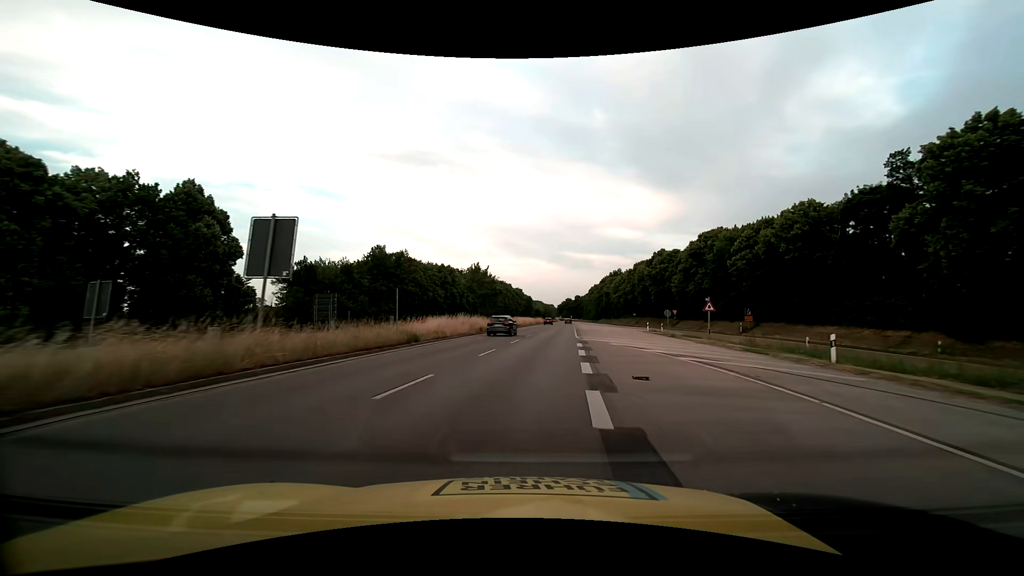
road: trunk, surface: asphalt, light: Day
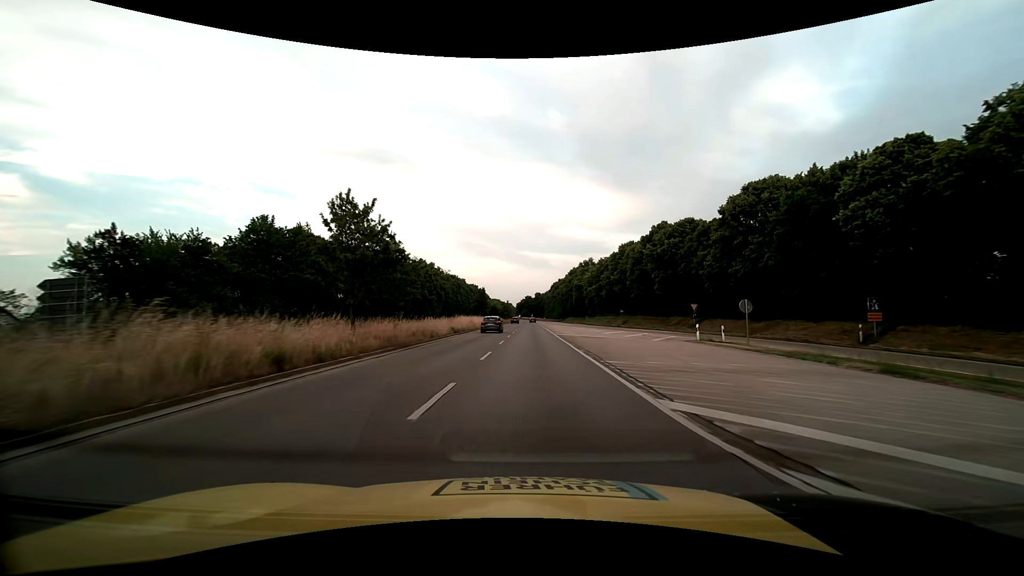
(+1.0, +29.2) m; +5°
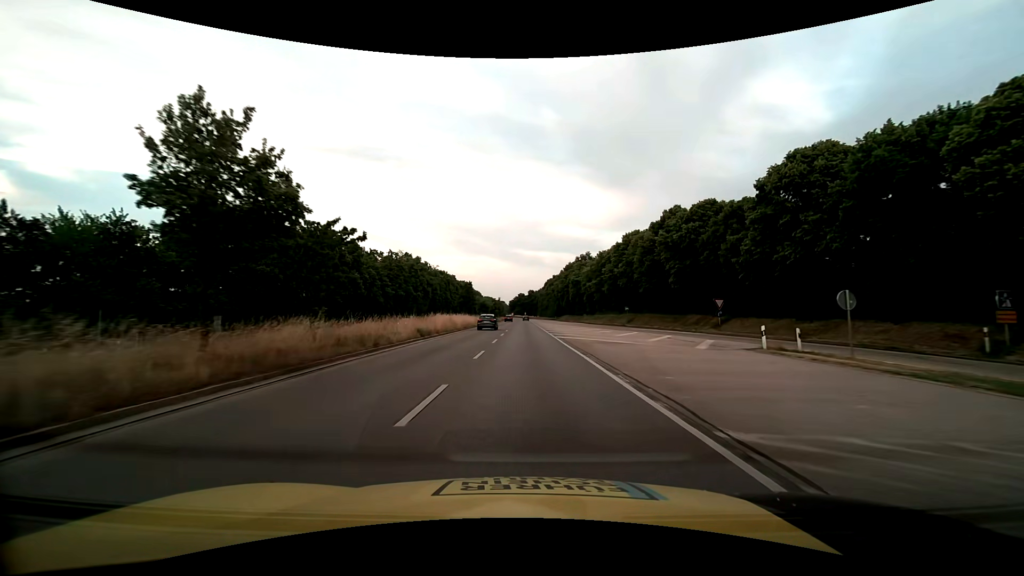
(+0.1, +9.8) m; +1°
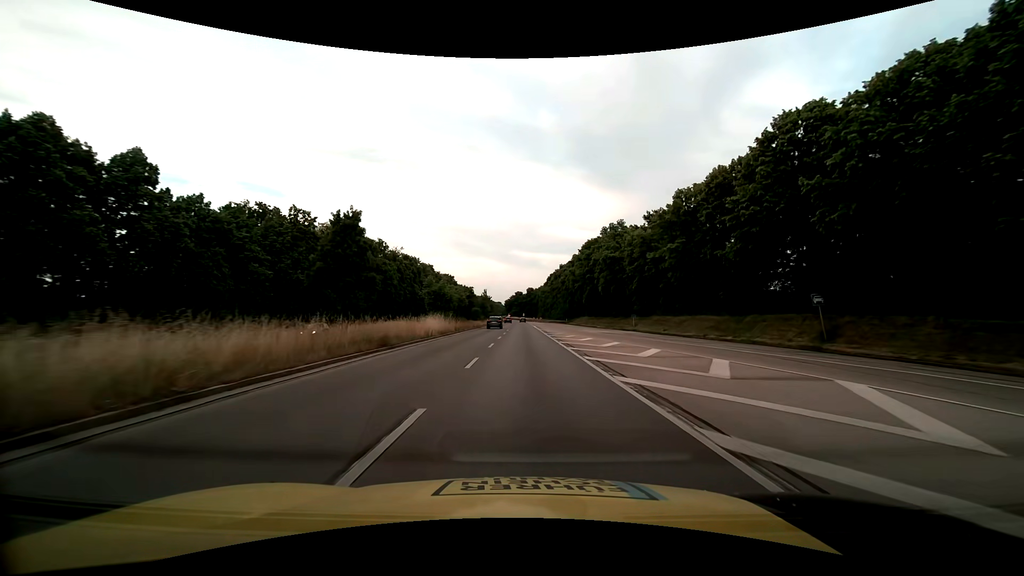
(-0.1, +48.9) m; 0°
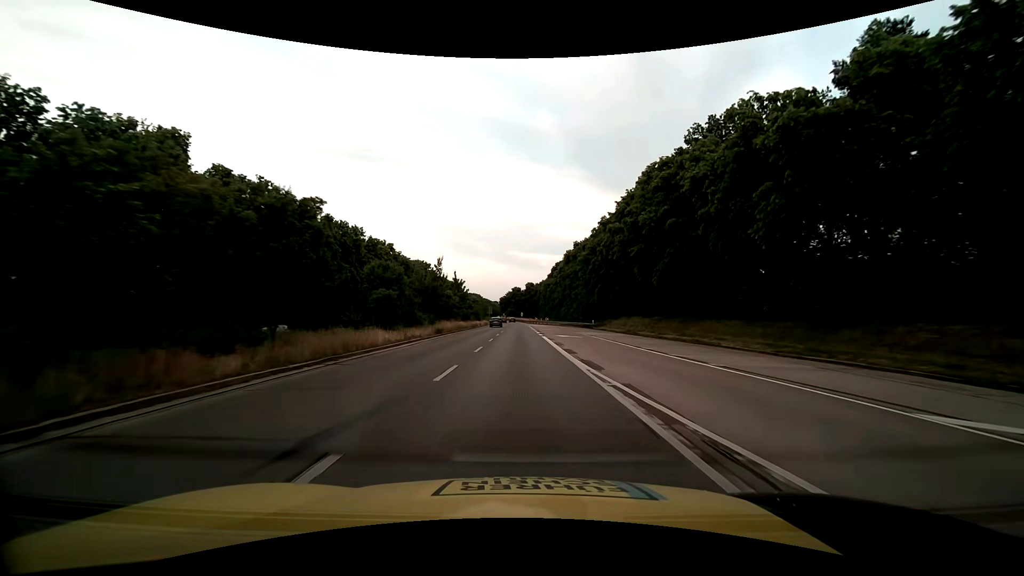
(+0.2, +48.9) m; 0°
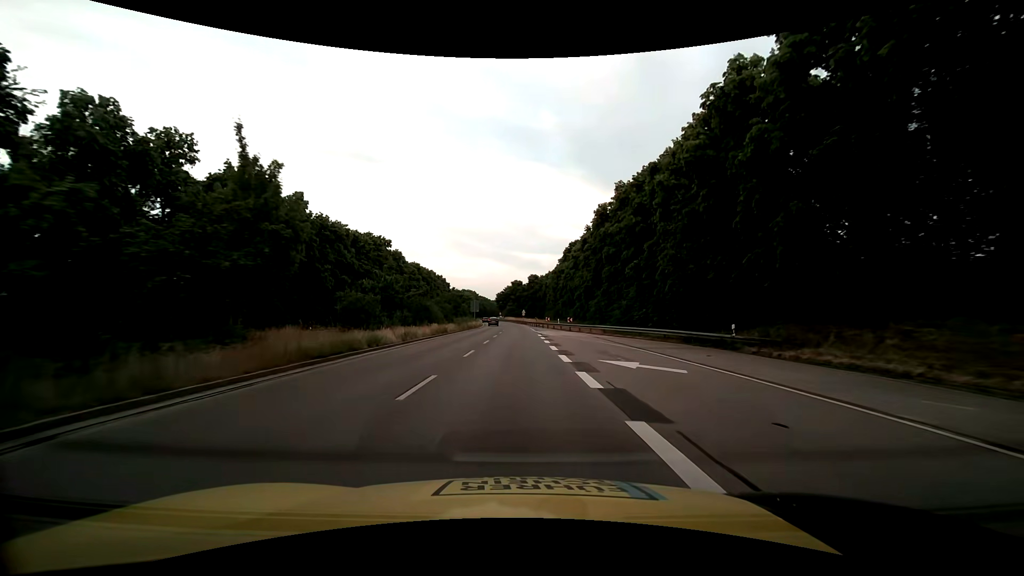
(0.0, +48.8) m; 0°
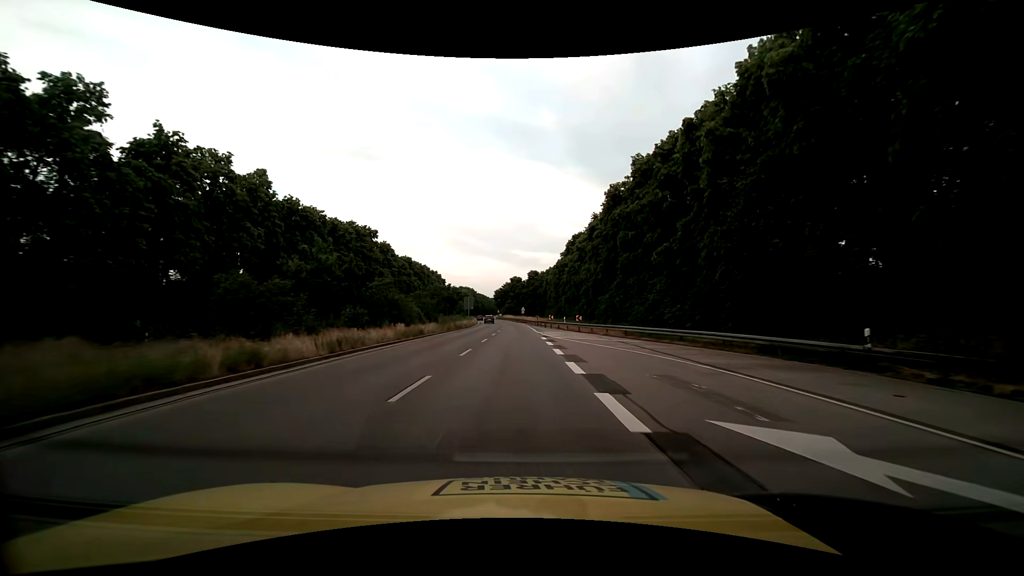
(0.0, +9.8) m; 0°
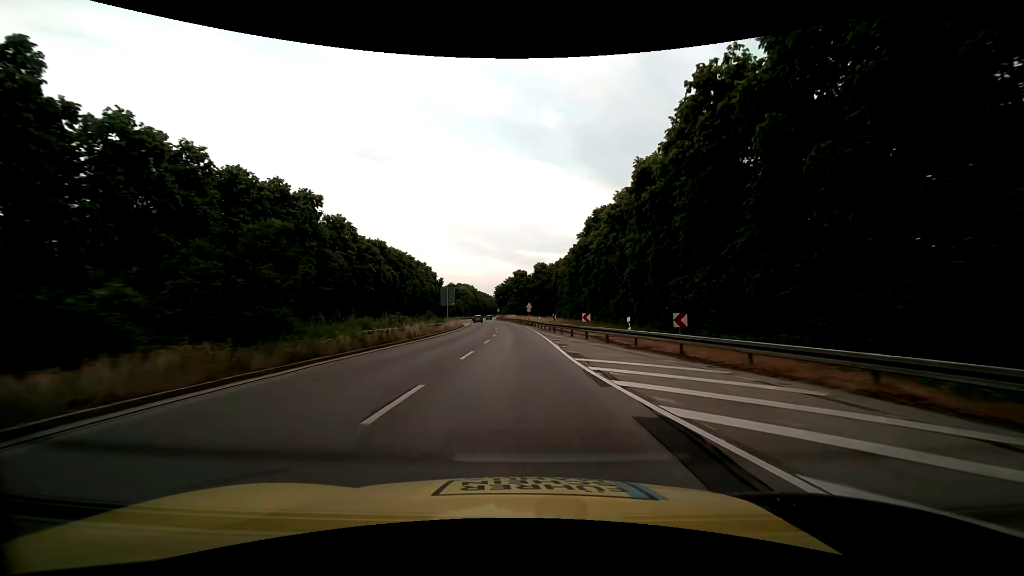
(0.0, +29.3) m; -1°
(0, +10) (0, +20) (0, +30) (0, +40) (-1, +50) (-1, +60) (-2, +70) (-3, +80) (-4, +90) (-5, +100) m
